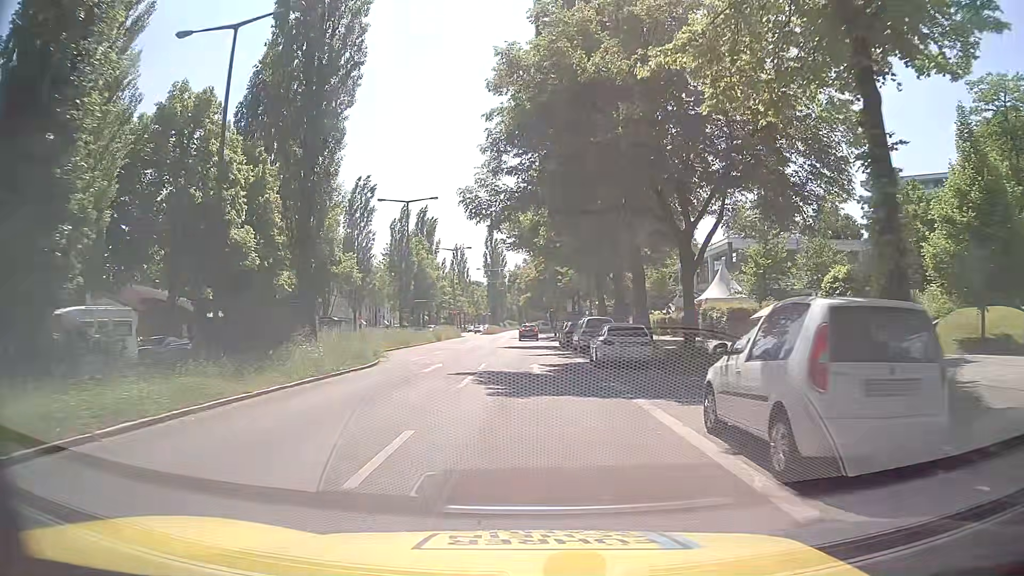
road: secondary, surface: asphalt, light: Day
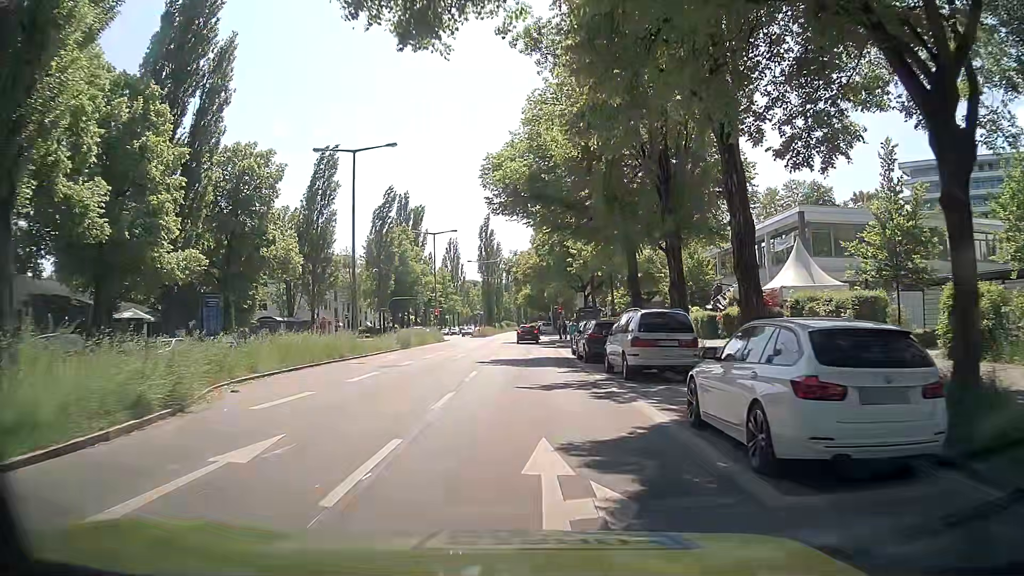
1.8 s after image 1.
(-0.1, +15.2) m; 0°
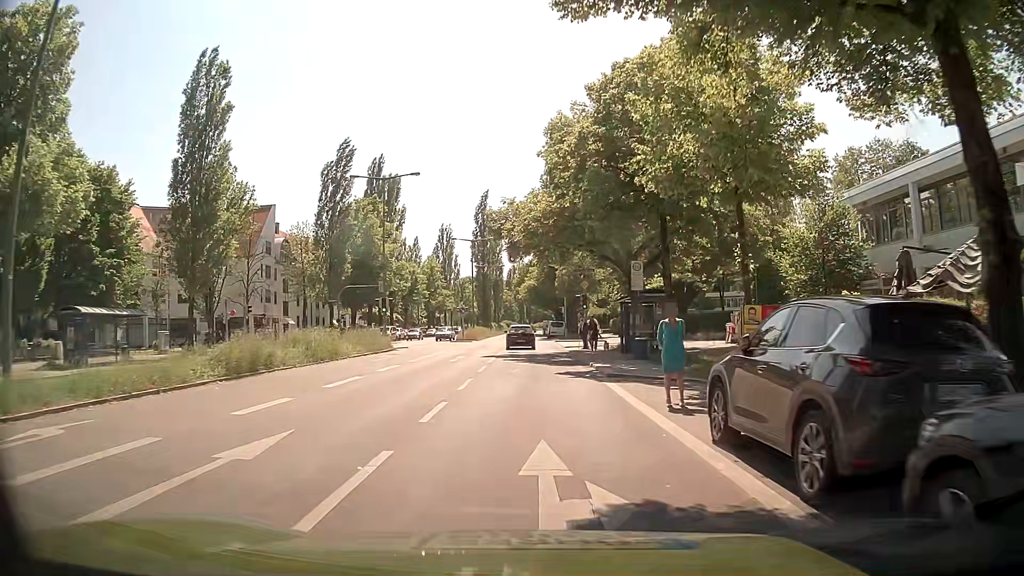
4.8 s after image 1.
(-0.1, +25.2) m; -1°
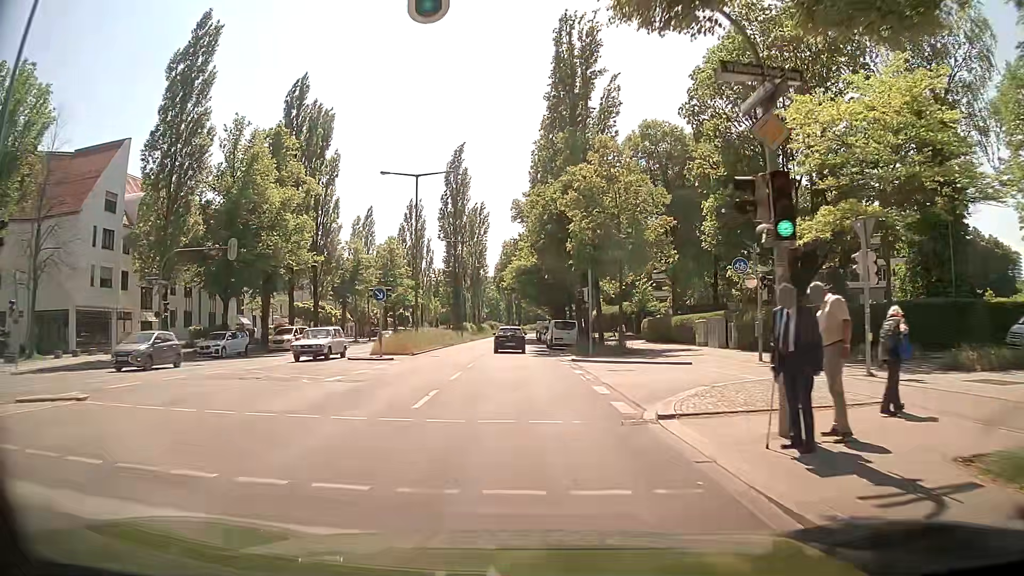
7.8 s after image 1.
(+0.5, +32.3) m; +2°
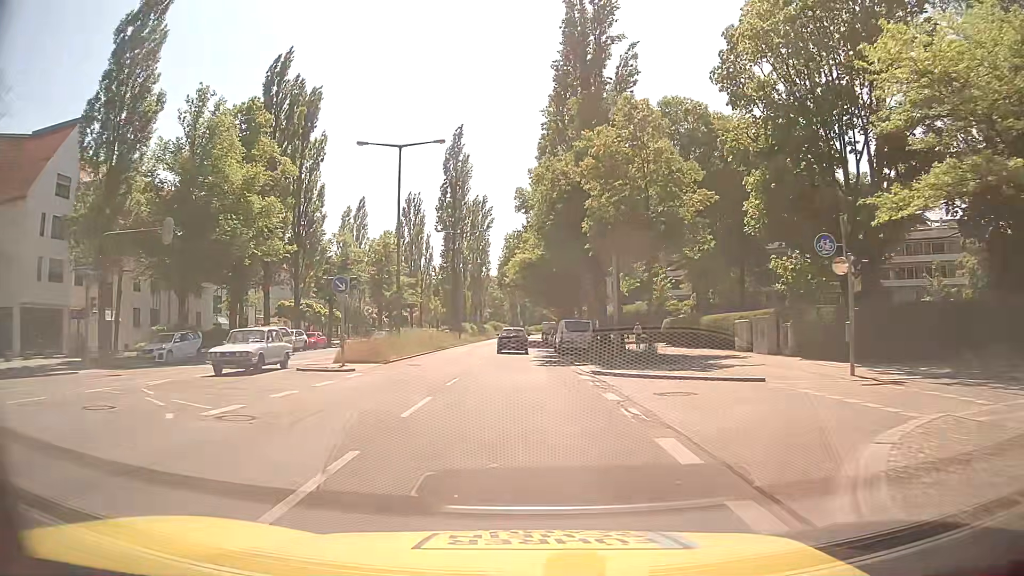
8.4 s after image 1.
(-0.1, +7.1) m; -1°
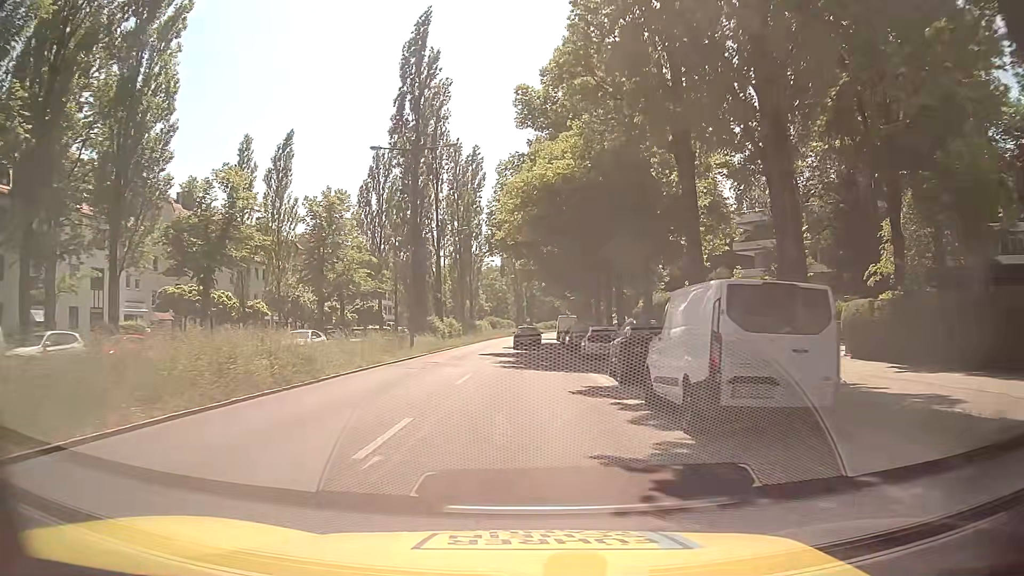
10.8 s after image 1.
(-0.2, +30.0) m; 0°
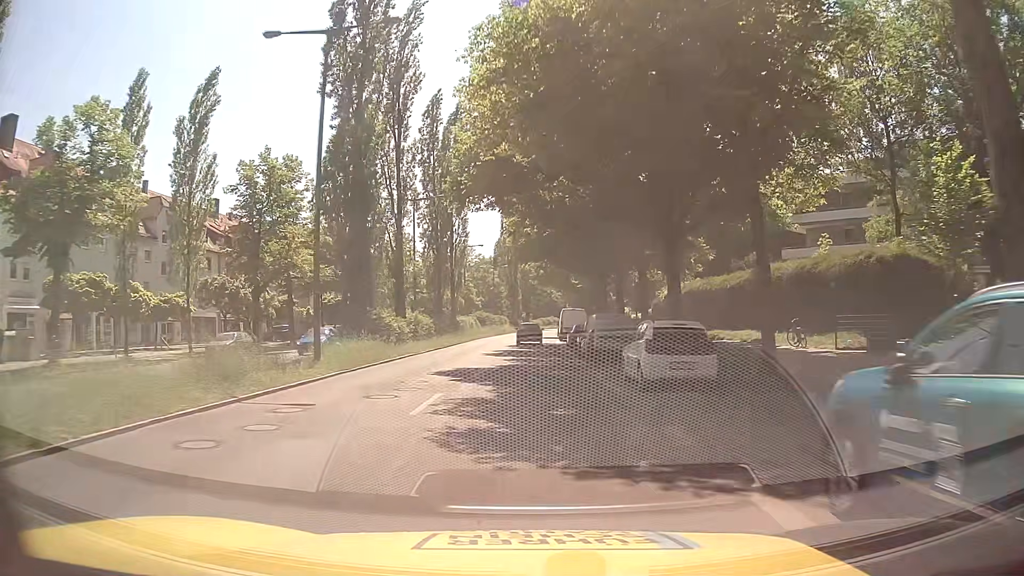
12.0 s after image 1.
(-0.1, +14.7) m; 0°
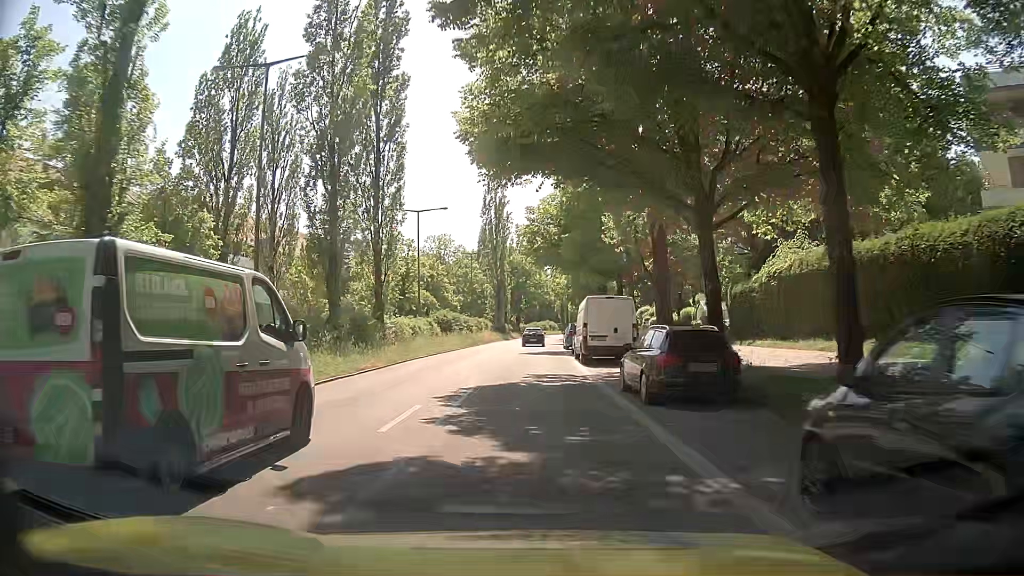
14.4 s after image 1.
(+0.2, +28.3) m; 0°
